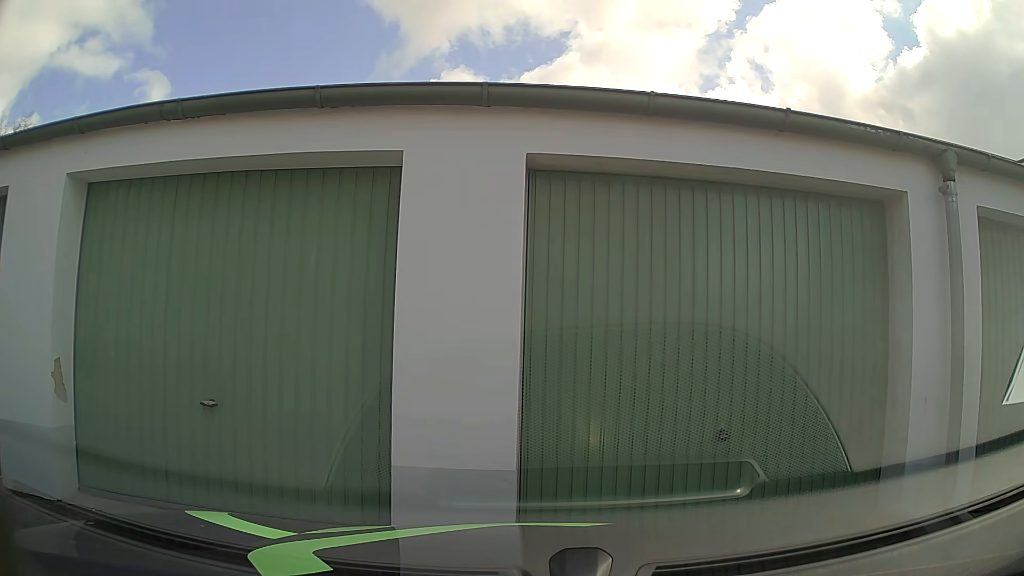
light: Day
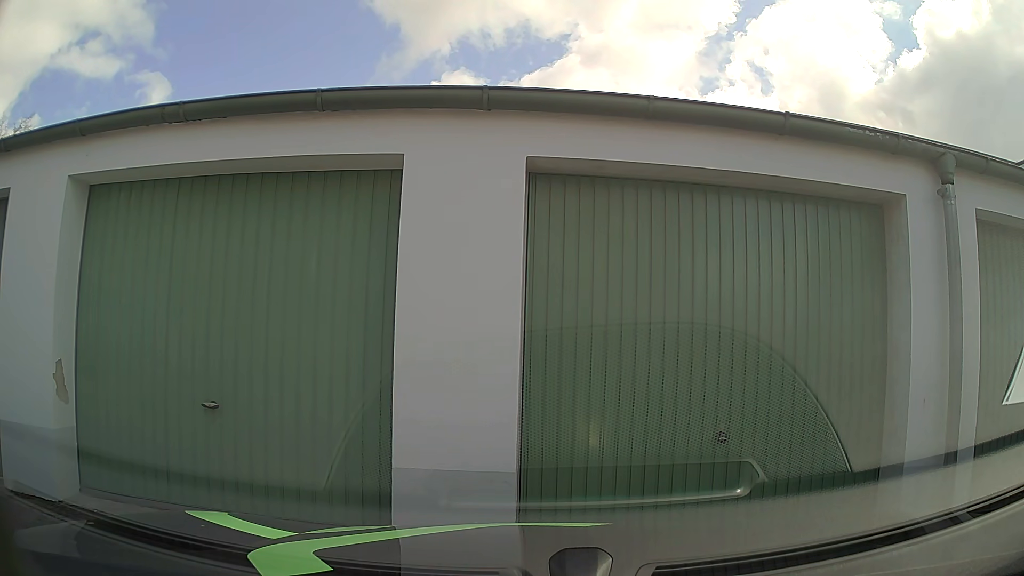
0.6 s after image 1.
(0.0, 0.0) m; 0°
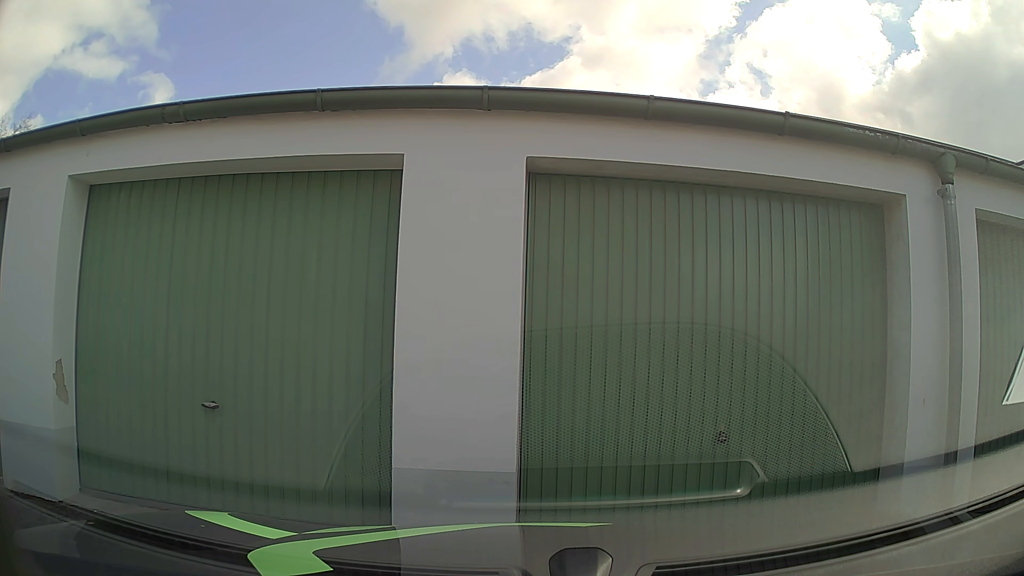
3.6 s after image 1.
(0.0, +0.1) m; 0°
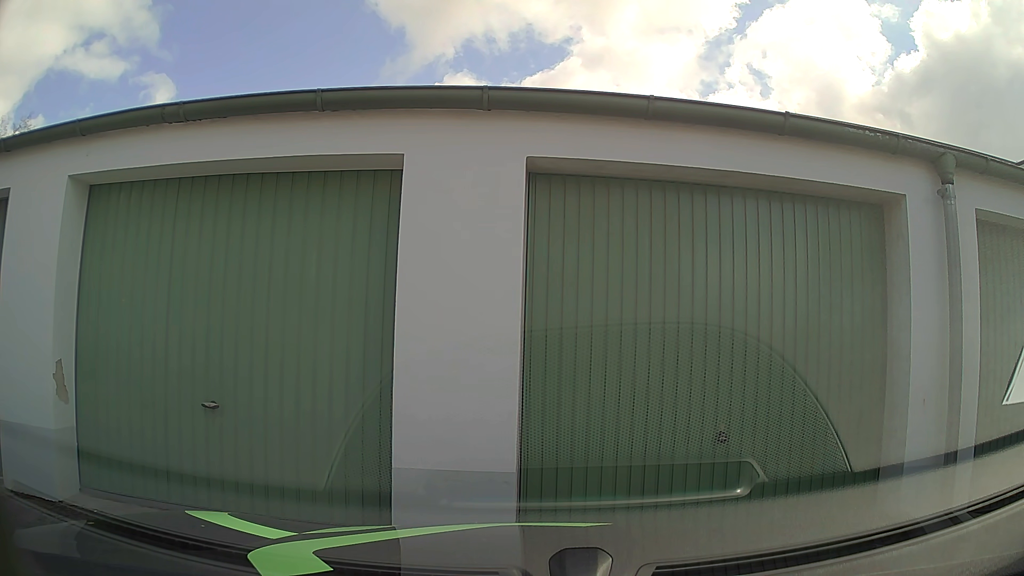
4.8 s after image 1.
(0.0, 0.0) m; 0°
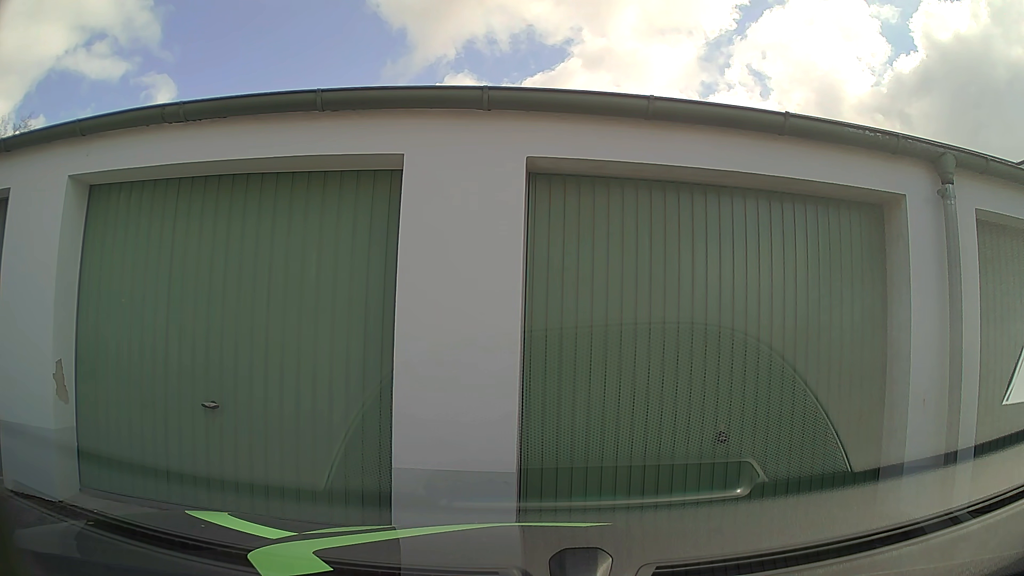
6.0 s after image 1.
(0.0, 0.0) m; 0°
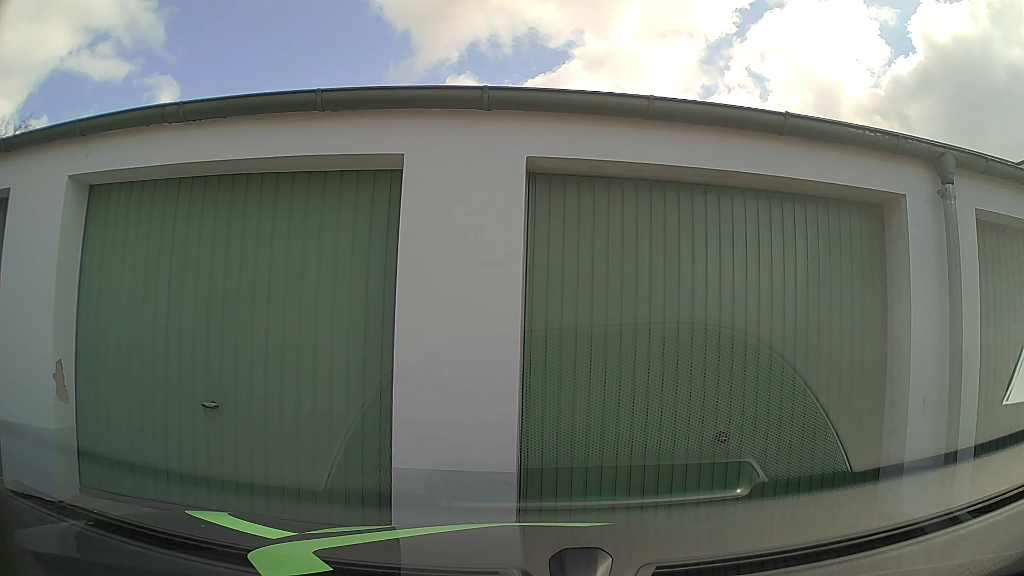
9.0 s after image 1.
(0.0, 0.0) m; 0°
